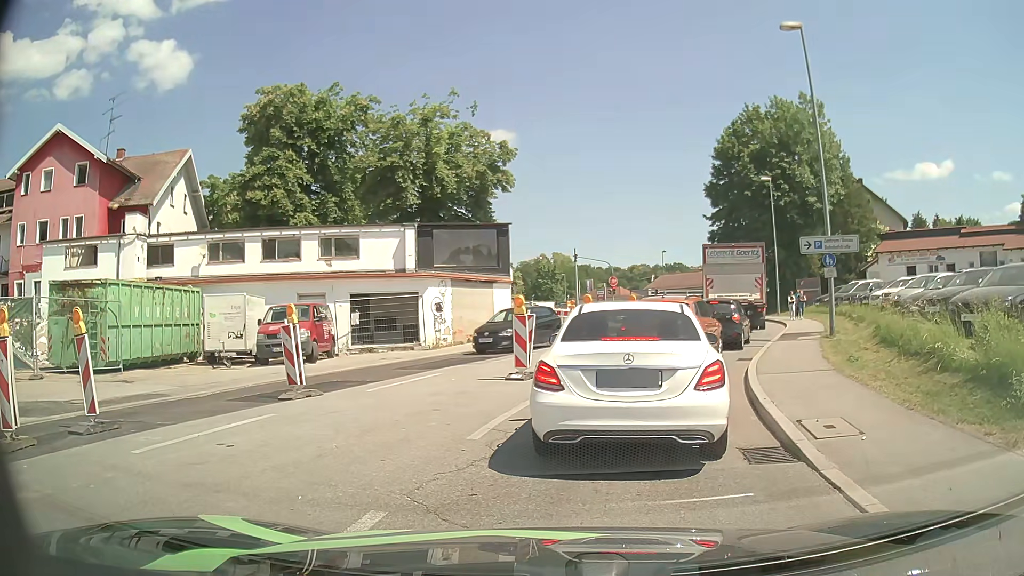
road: tertiary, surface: asphalt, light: Day
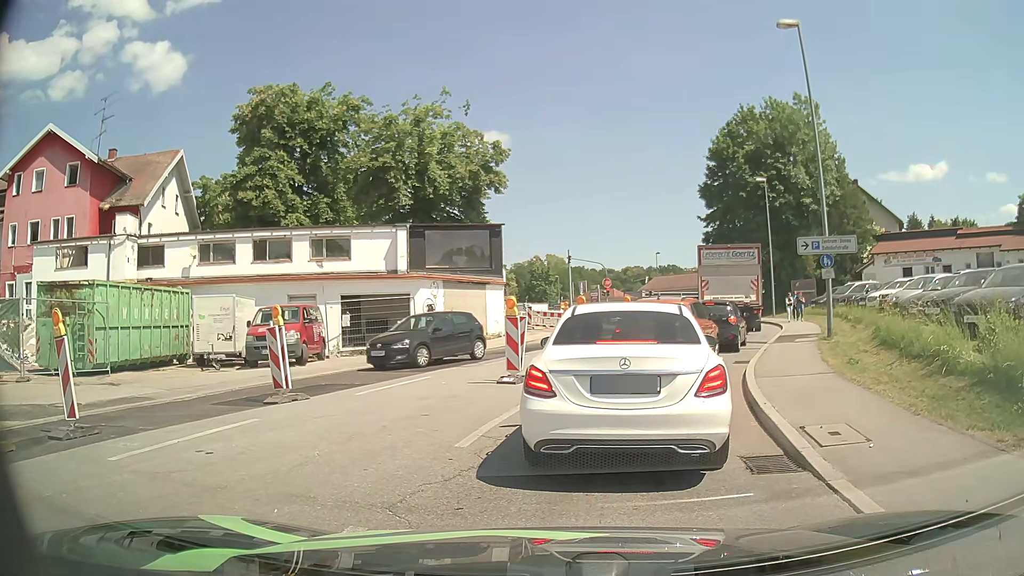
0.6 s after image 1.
(0.0, +0.3) m; 0°
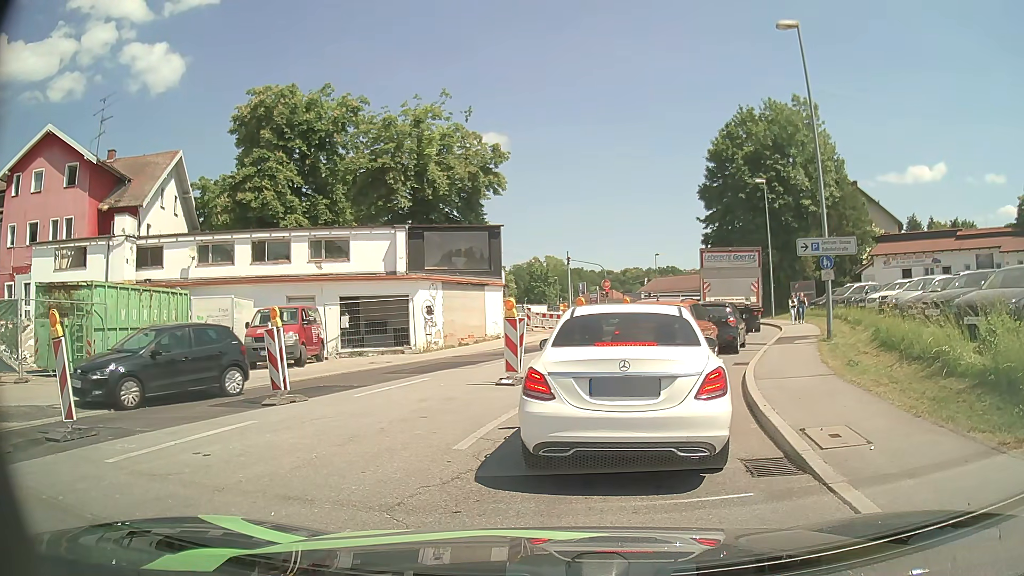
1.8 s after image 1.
(0.0, +0.1) m; 0°
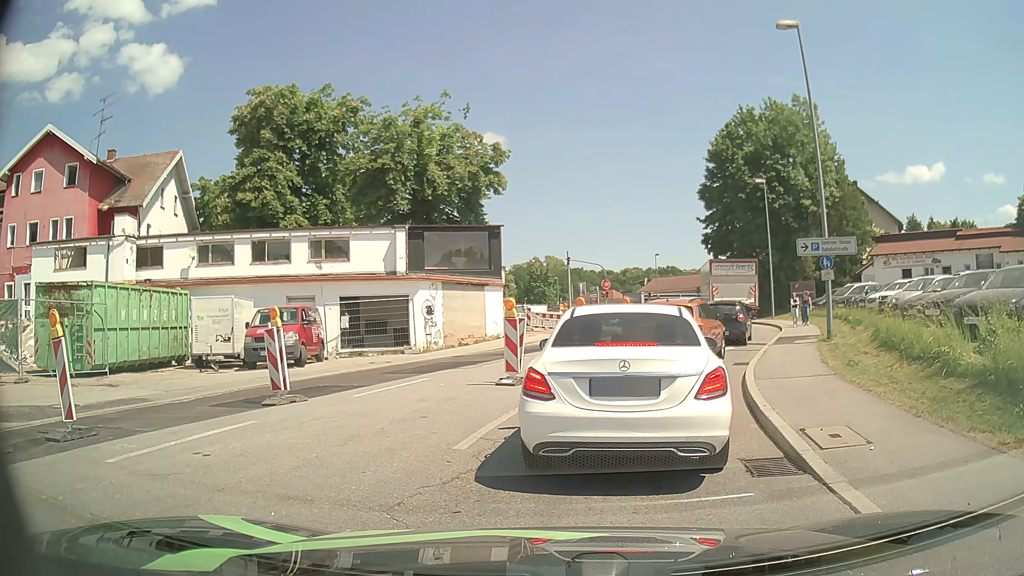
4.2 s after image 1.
(0.0, 0.0) m; 0°
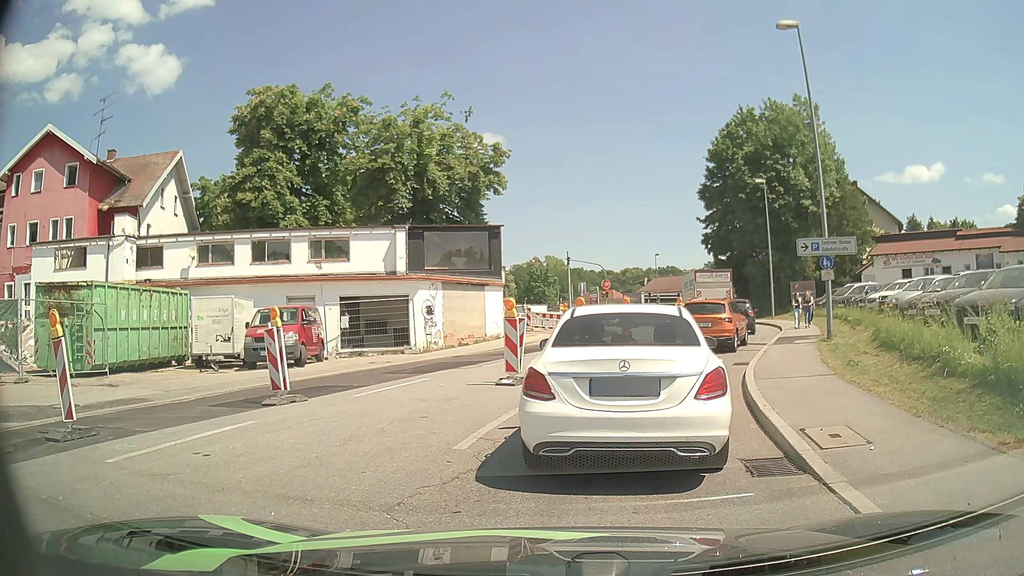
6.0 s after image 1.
(0.0, 0.0) m; 0°
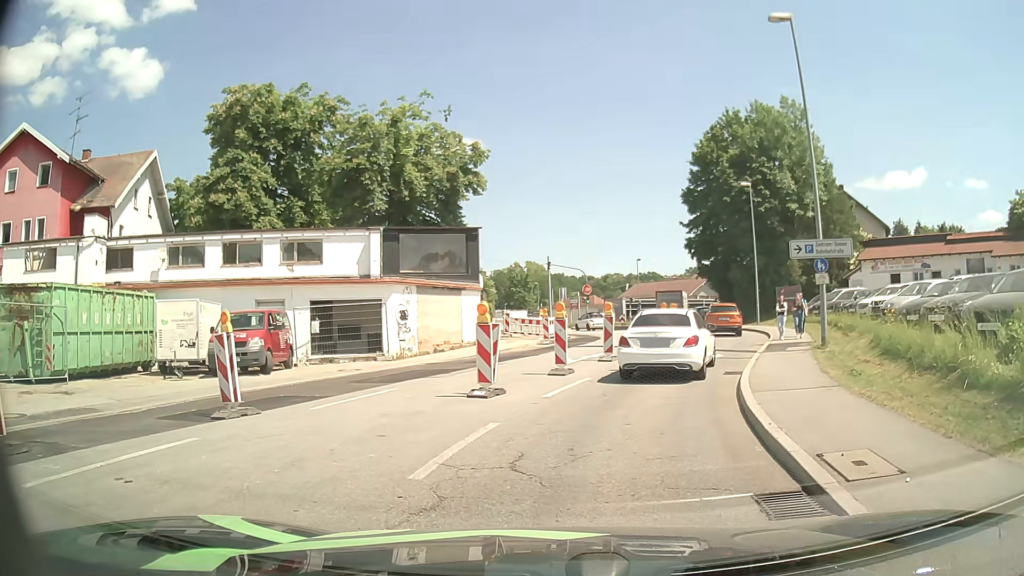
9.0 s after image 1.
(0.0, +1.2) m; +3°
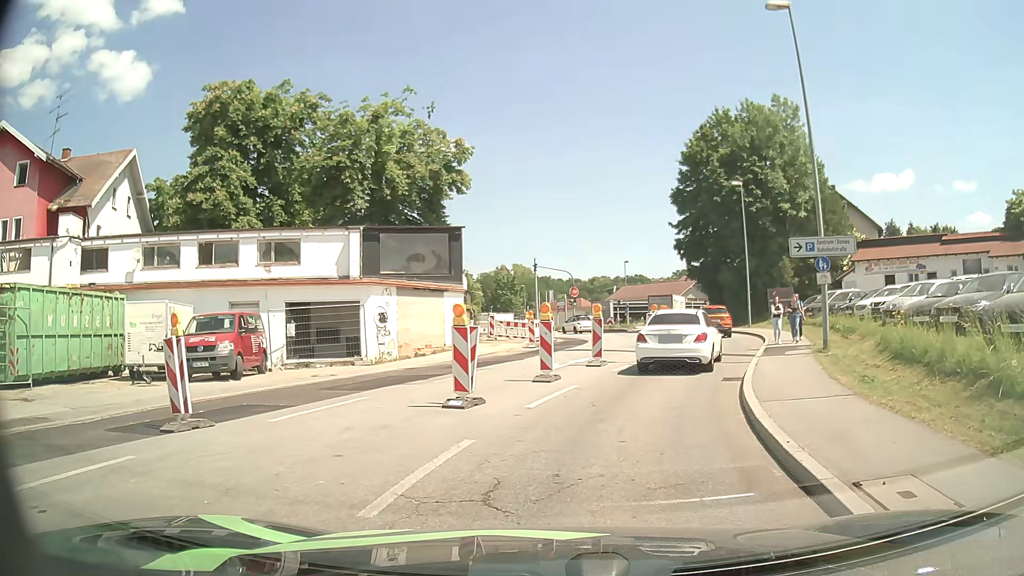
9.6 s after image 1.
(0.0, +1.2) m; +1°
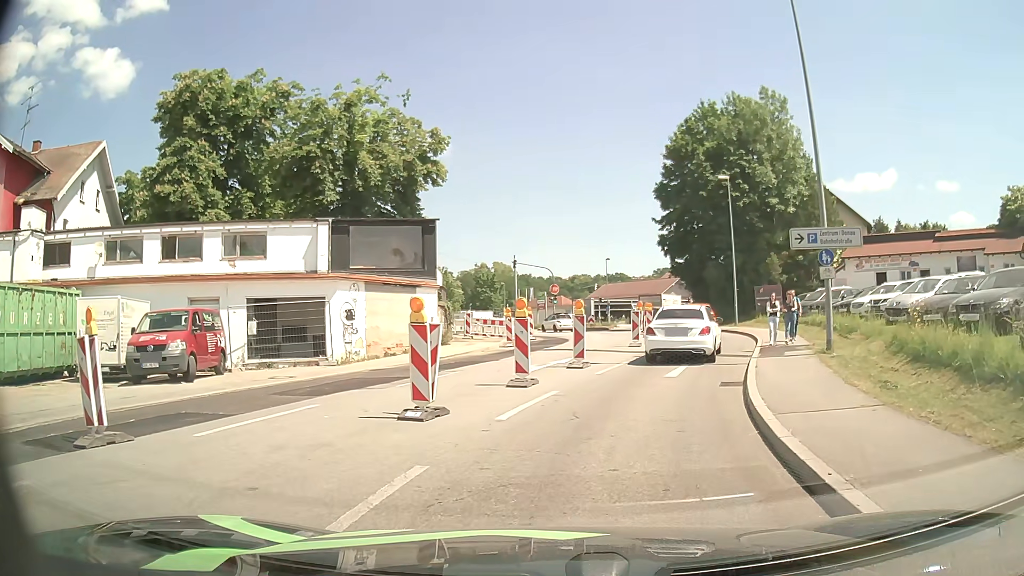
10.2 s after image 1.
(0.0, +1.7) m; +2°
(+1, +10) (+4, +20) (+7, +29) (+8, +39) (+5, +49) (0, +57) (-6, +65) (-14, +70) (-24, +71) (-34, +67) m
